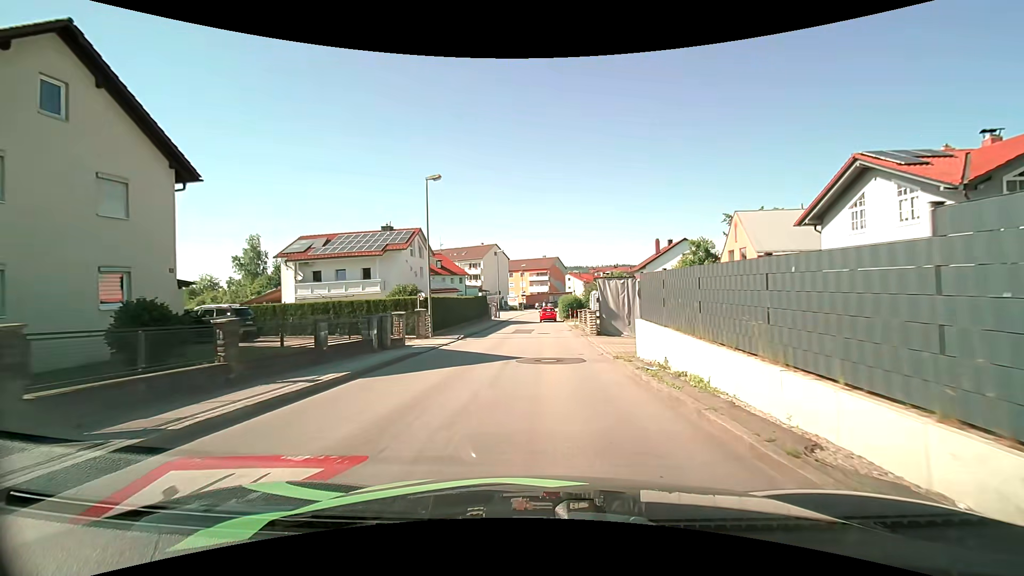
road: unclassified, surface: asphalt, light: Day
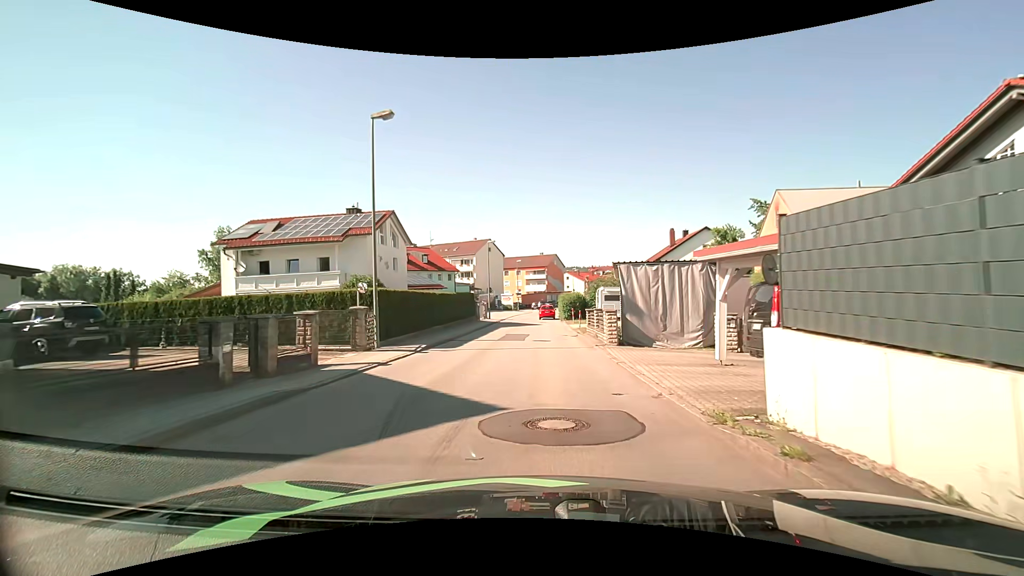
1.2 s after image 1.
(+0.1, +8.0) m; +1°
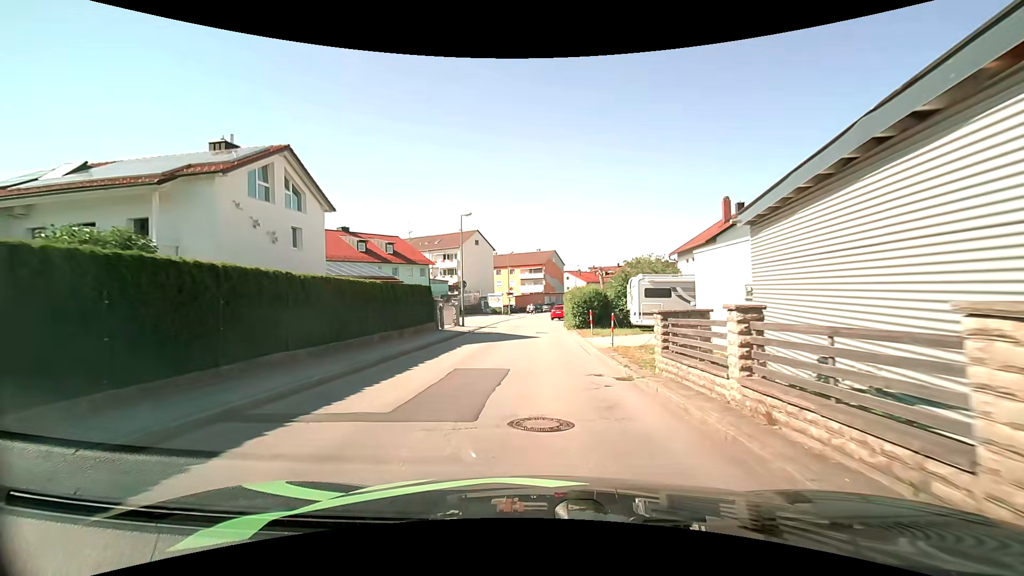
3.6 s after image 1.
(+0.2, +16.2) m; +1°
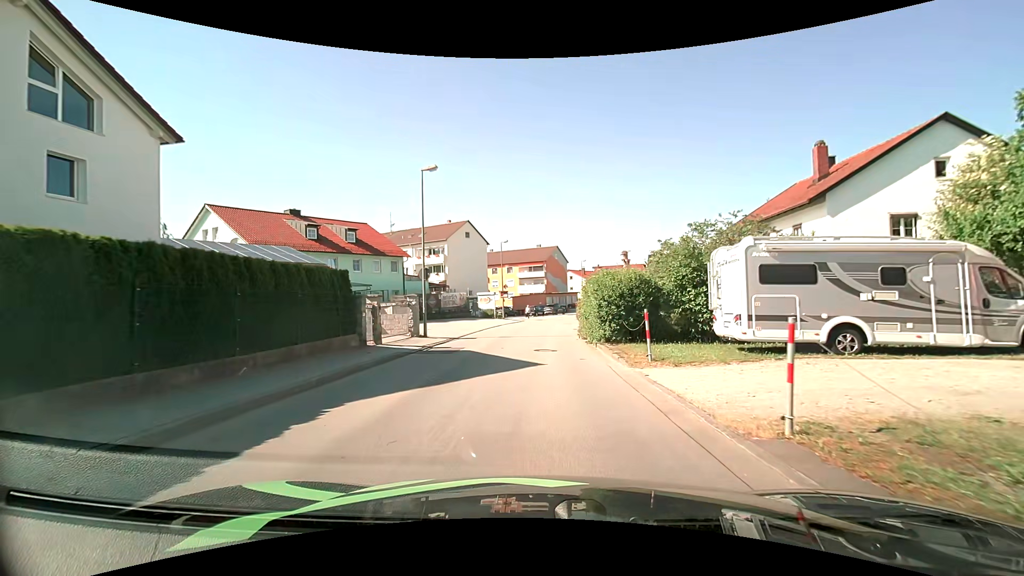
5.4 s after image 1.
(0.0, +12.2) m; 0°
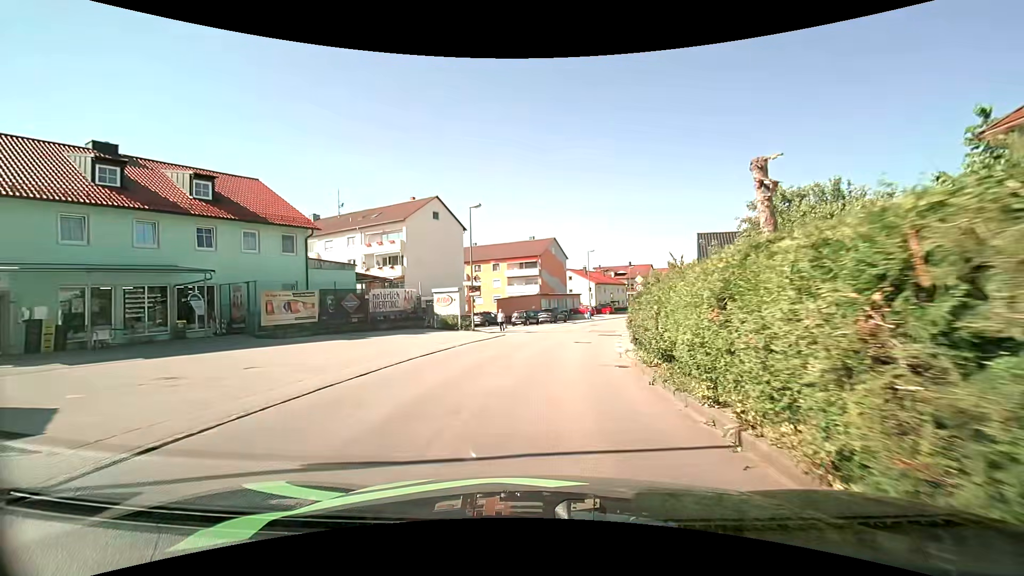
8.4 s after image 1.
(+0.2, +19.9) m; +1°
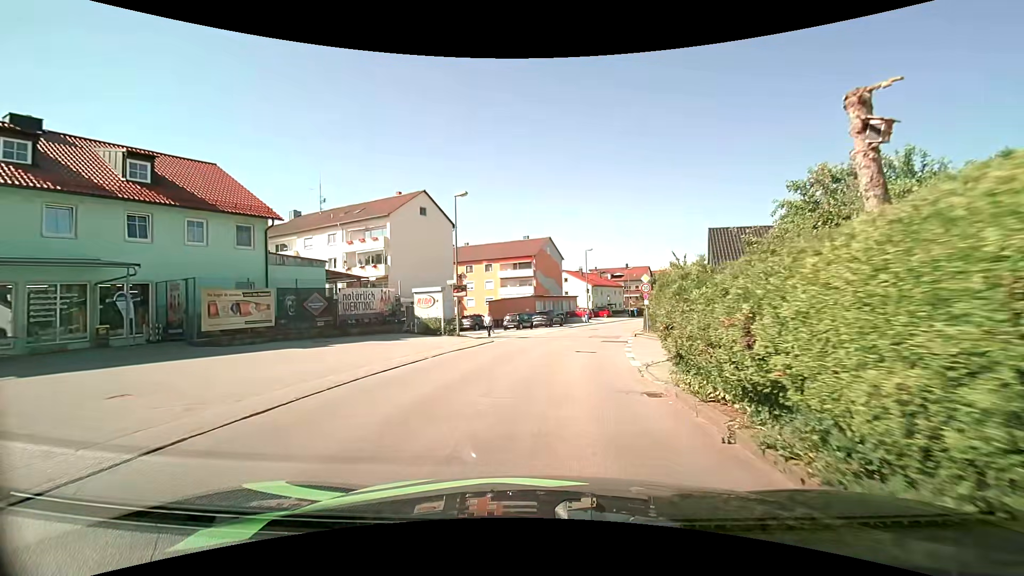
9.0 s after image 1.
(0.0, +3.9) m; +1°
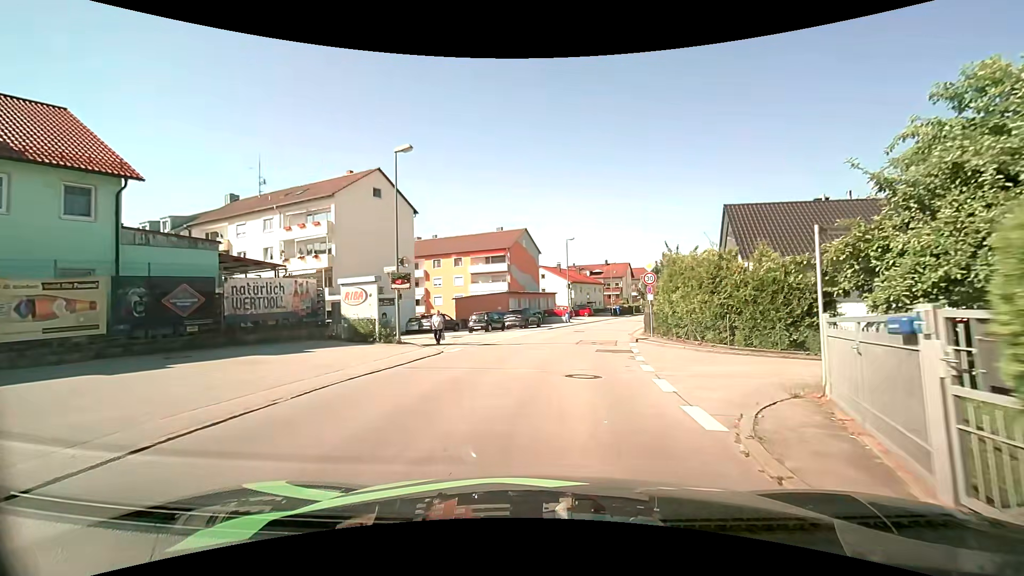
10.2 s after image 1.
(+0.1, +7.6) m; +3°
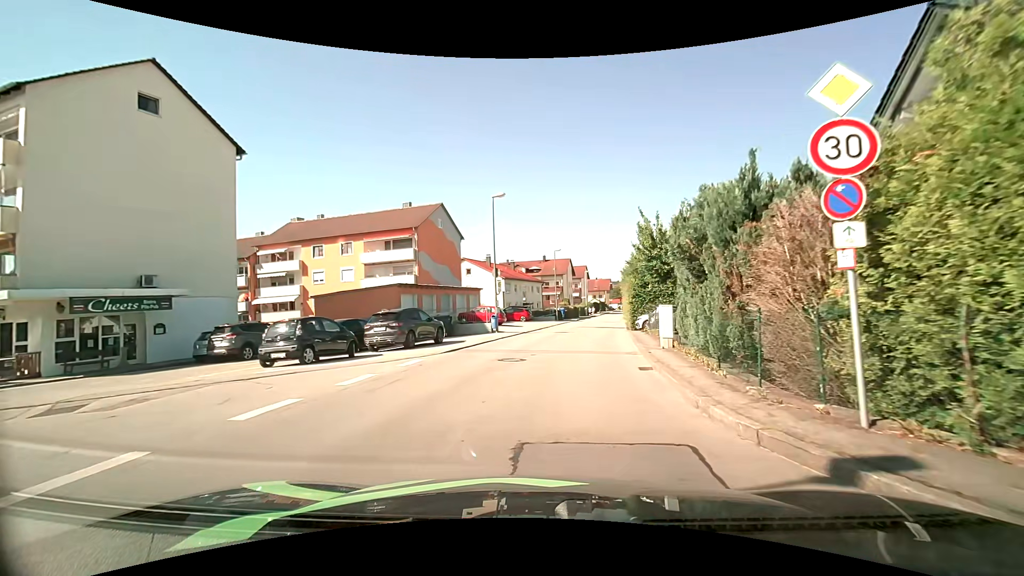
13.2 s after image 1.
(+1.3, +19.3) m; +7°
(0, +10) (+1, +20) (+3, +30) (+4, +40) (+6, +50) (+8, +59) (+10, +69) (+11, +79) (+13, +89) (+15, +99) m
